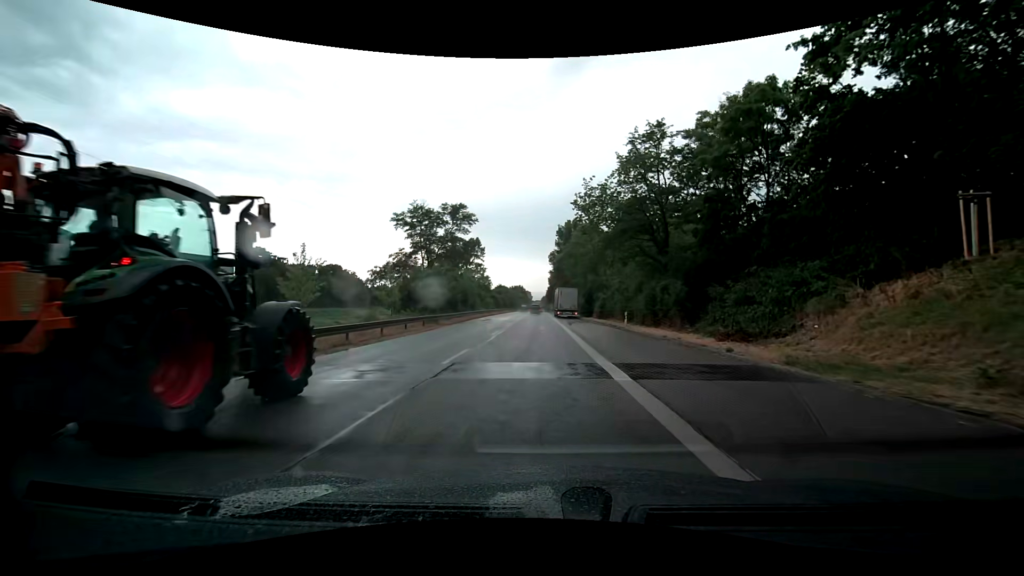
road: trunk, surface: asphalt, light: Day
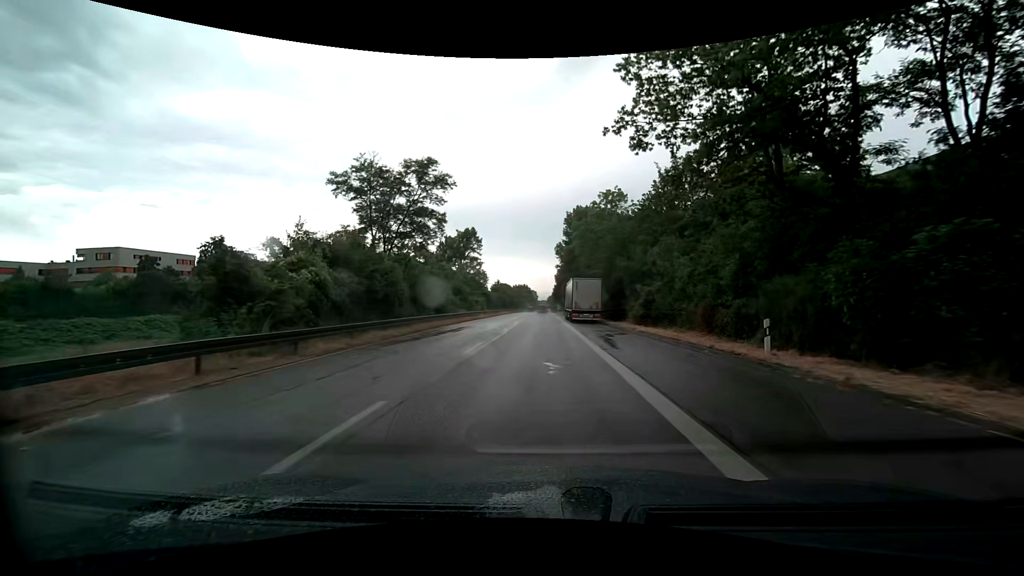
(-0.3, +20.4) m; -2°
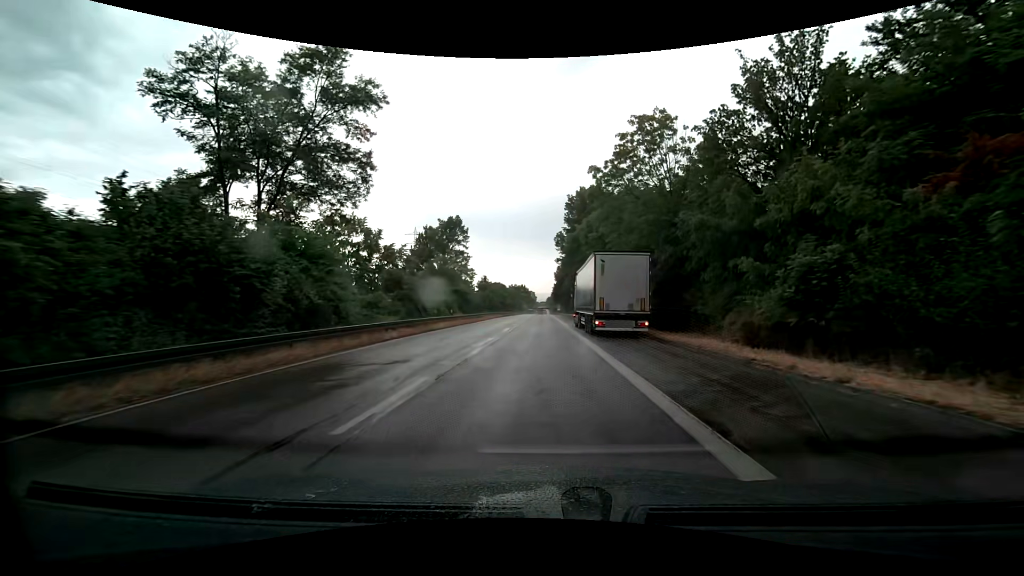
(+0.1, +20.3) m; +1°
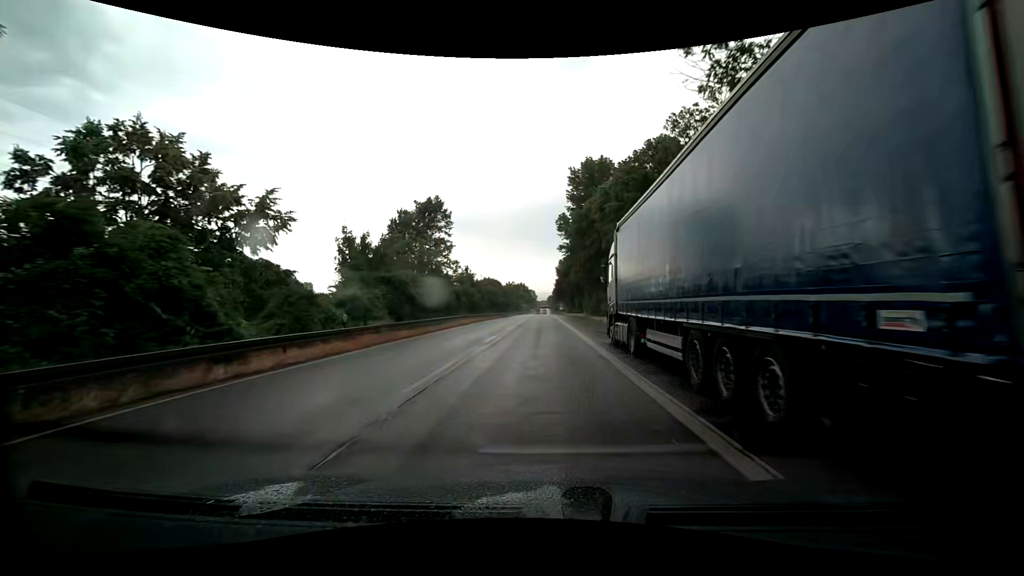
(-0.1, +20.5) m; 0°
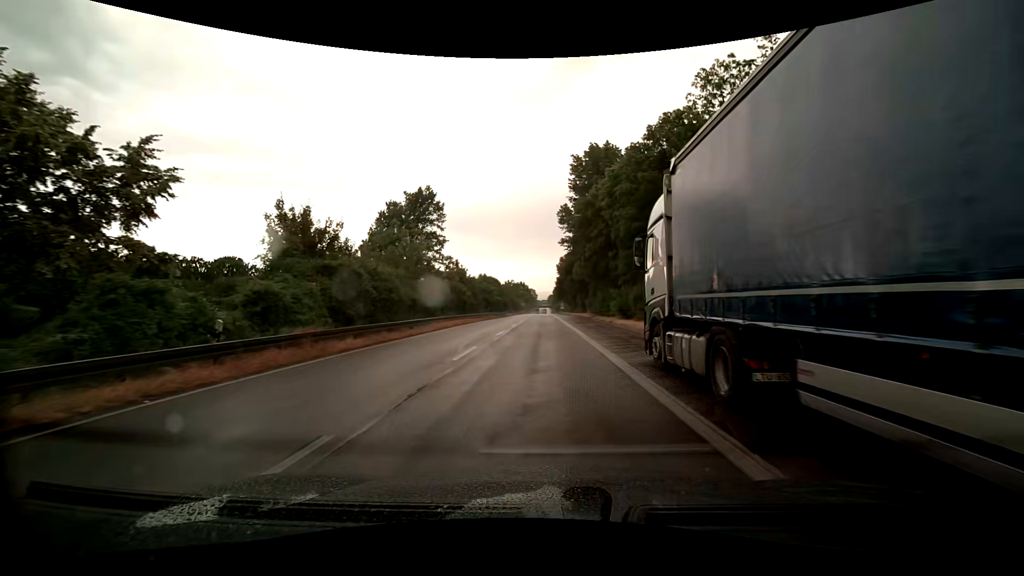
(0.0, +6.9) m; 0°
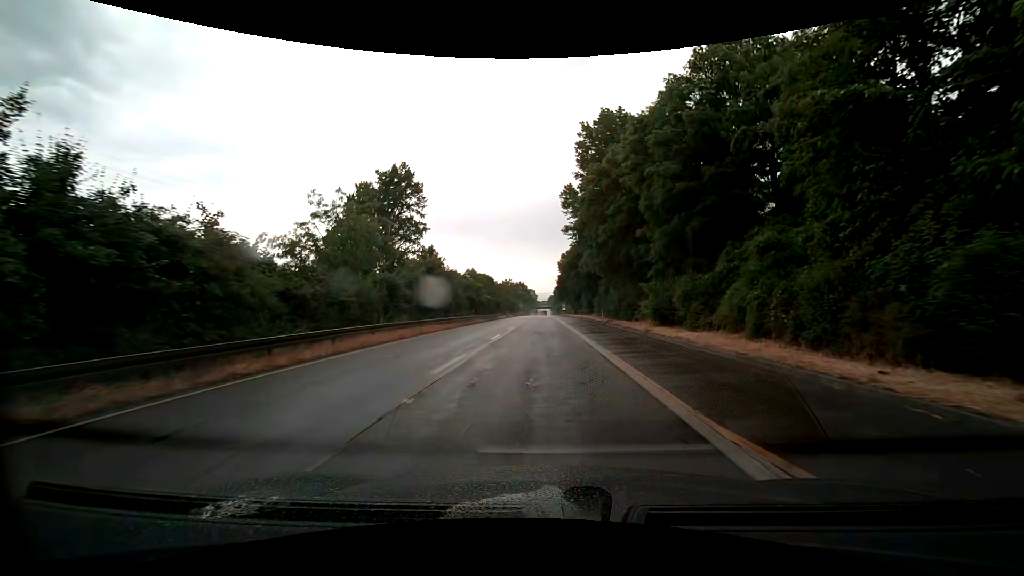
(-0.3, +13.9) m; -1°
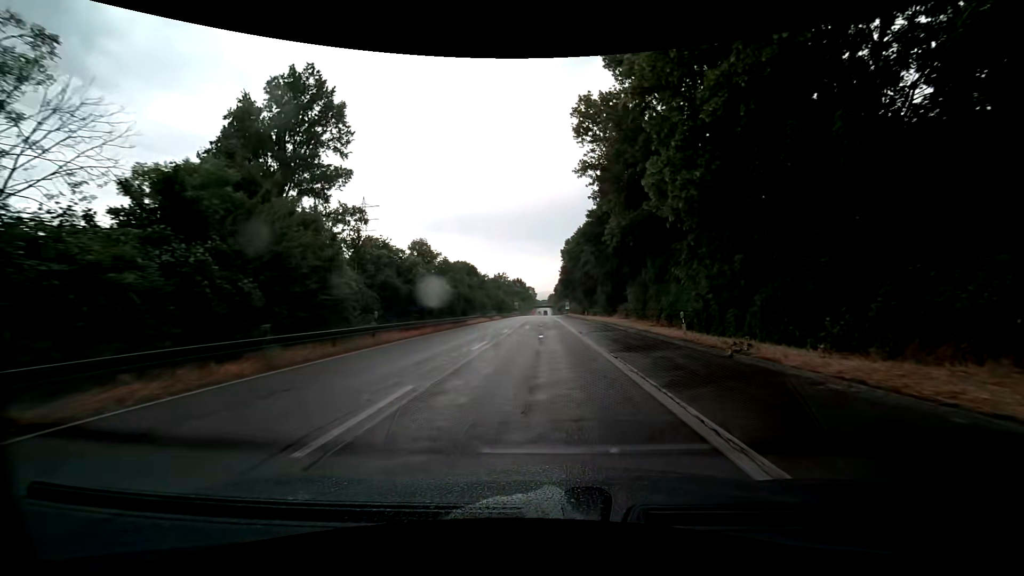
(0.0, +28.4) m; 0°
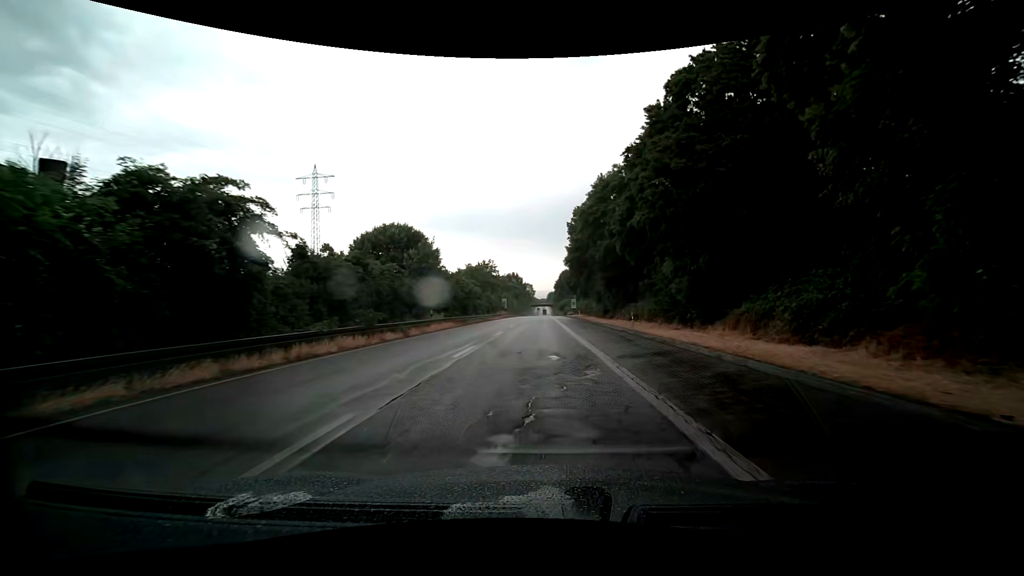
(+0.3, +37.0) m; +1°
(0, +10) (0, +20) (0, +30) (-1, +40) (-1, +50) (-1, +60) (-1, +70) (-1, +80) (-1, +90) (-1, +100) m
